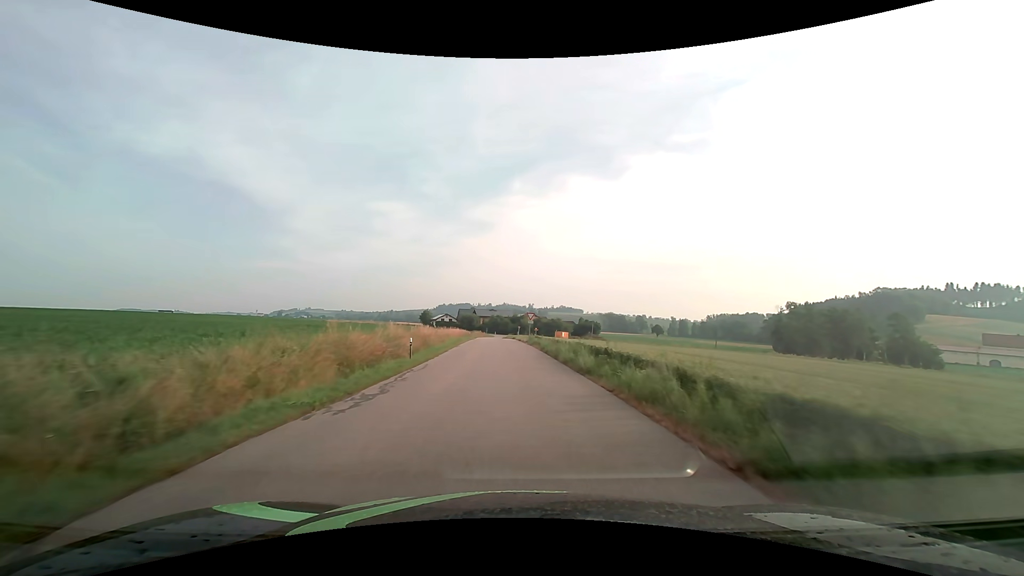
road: tertiary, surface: asphalt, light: Day
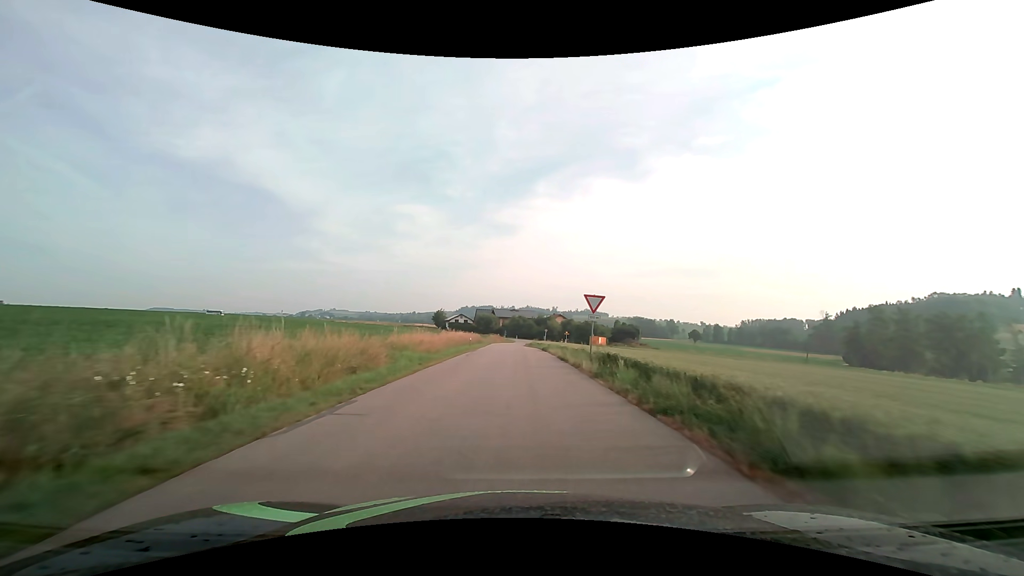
(-0.7, +28.4) m; -3°
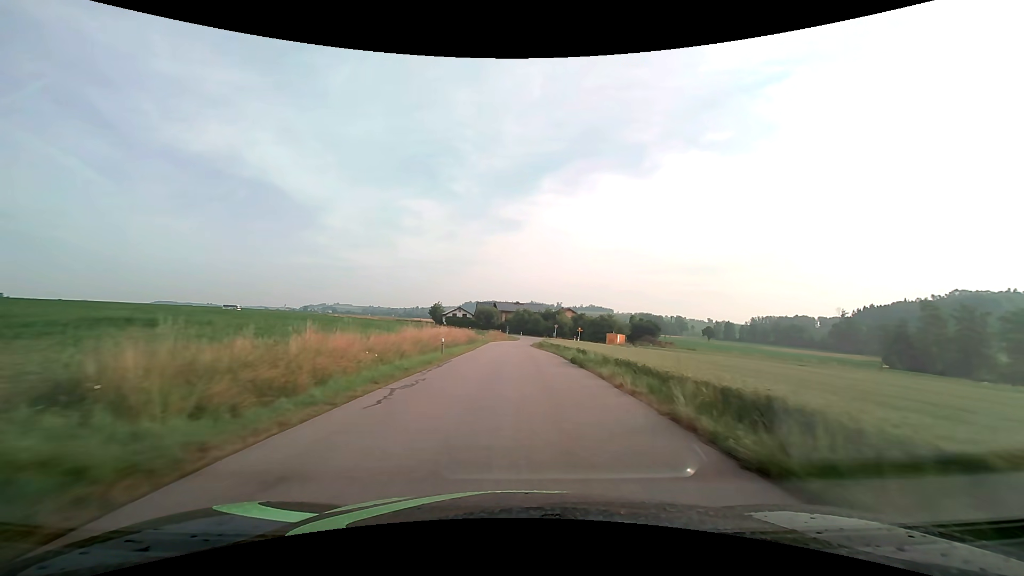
(-0.2, +18.4) m; -1°
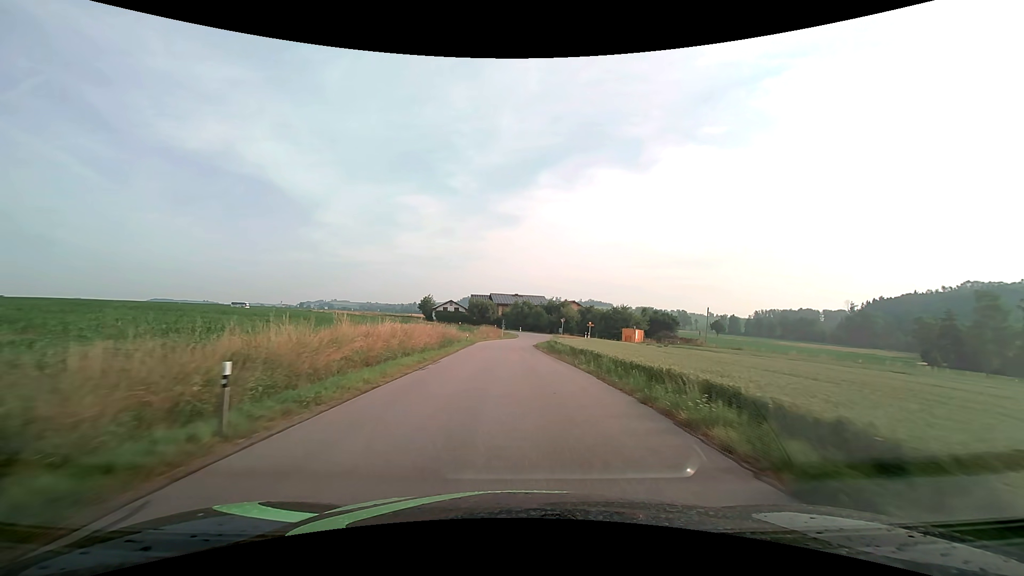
(+0.1, +18.0) m; 0°
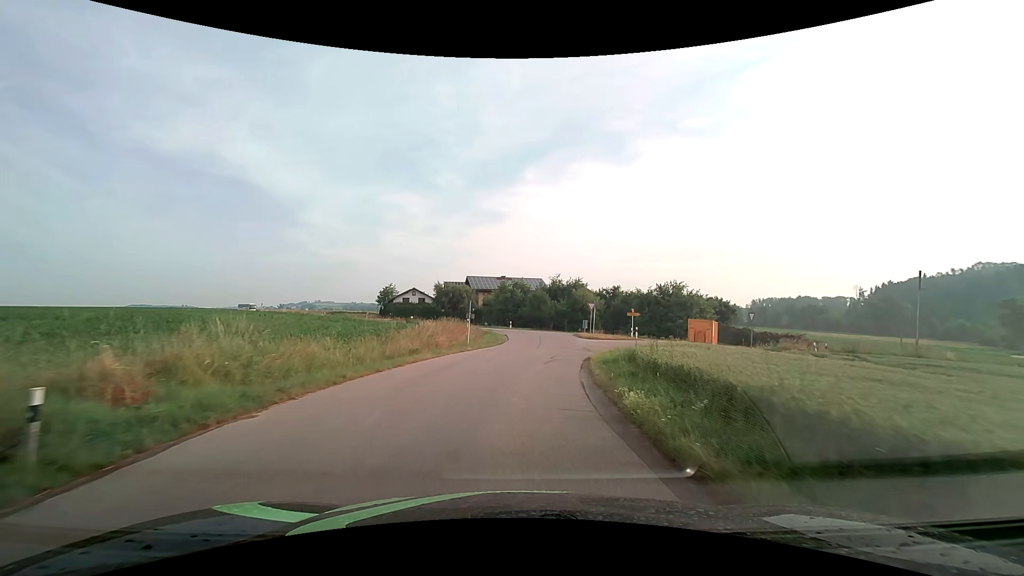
(0.0, +39.3) m; +1°
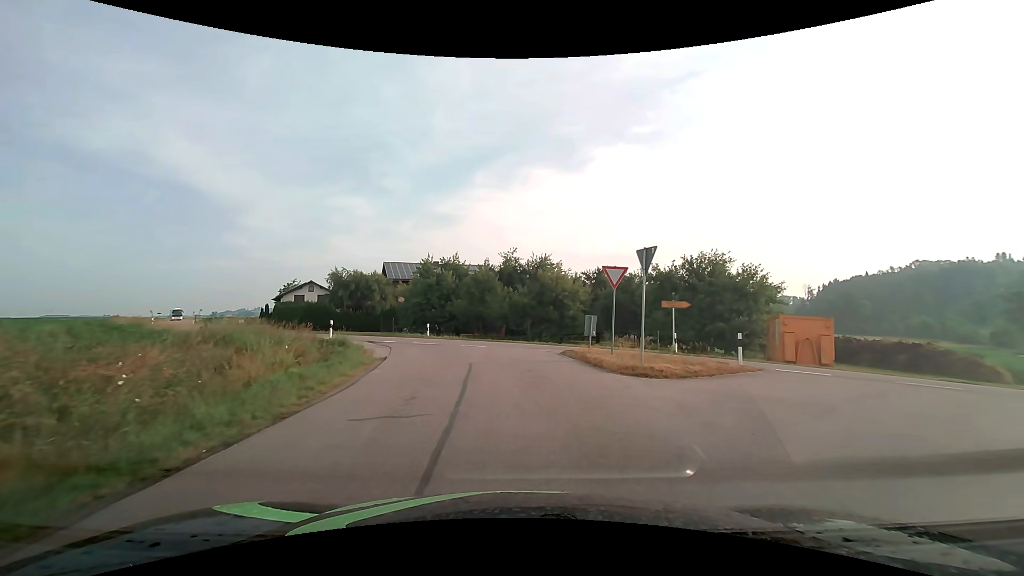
(+1.6, +27.7) m; +5°
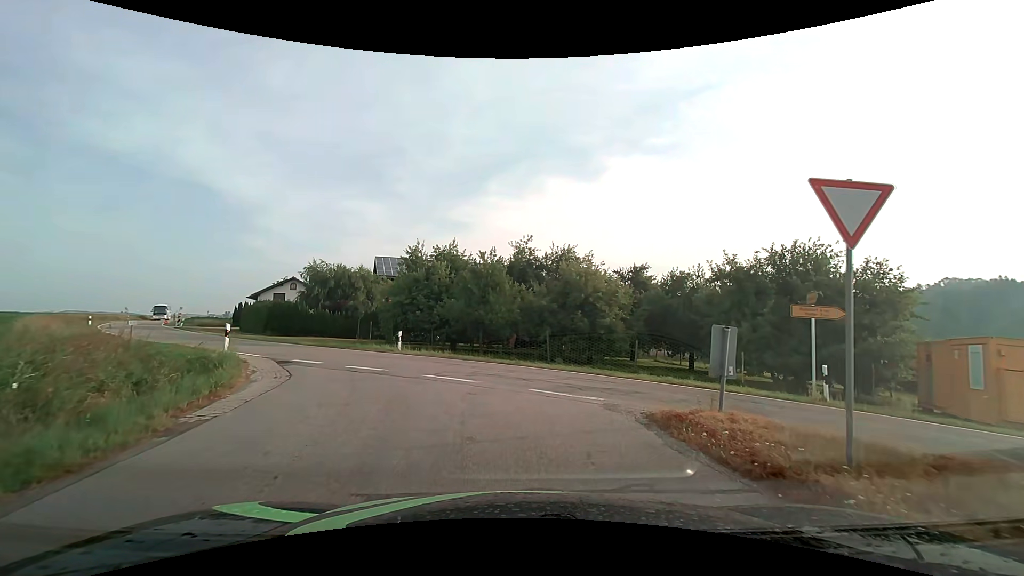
(-0.1, +10.4) m; -1°
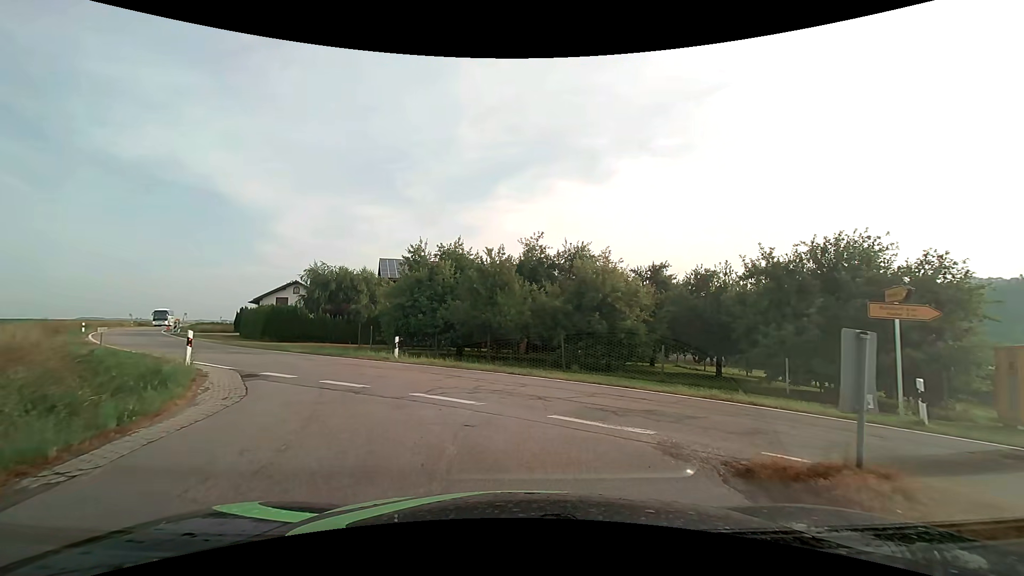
(0.0, +2.6) m; -1°
